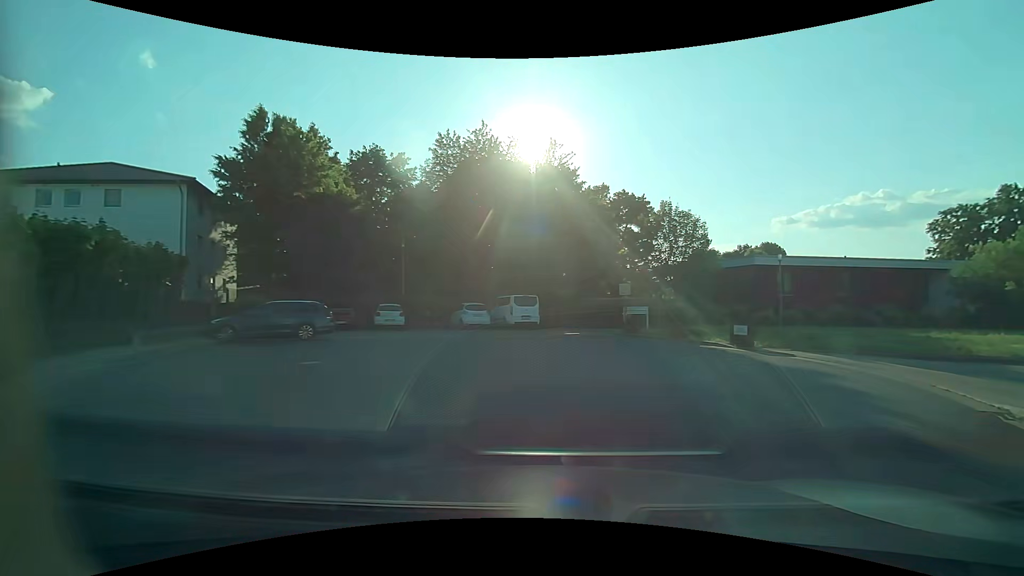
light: Day
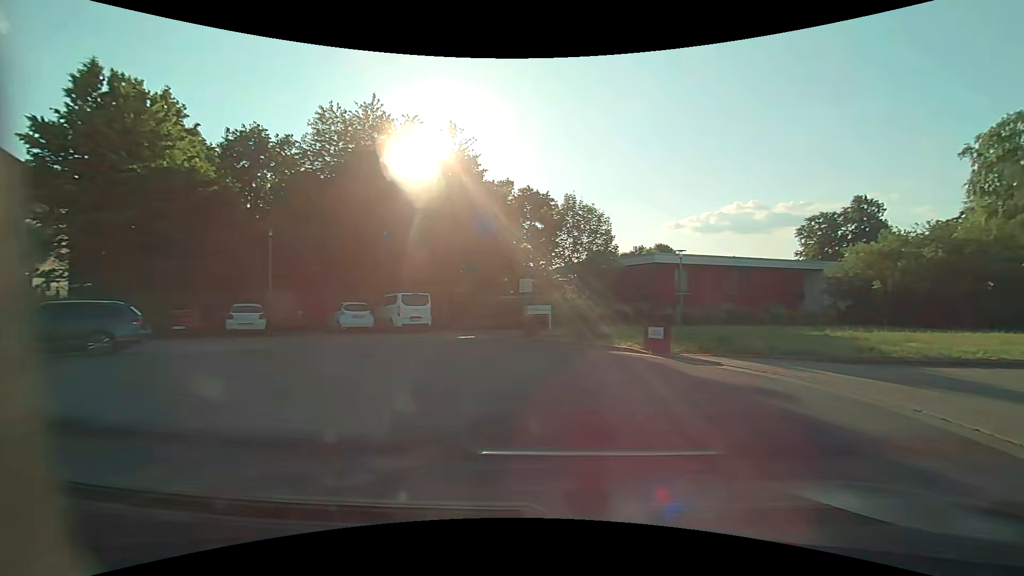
(+0.3, +3.3) m; +11°
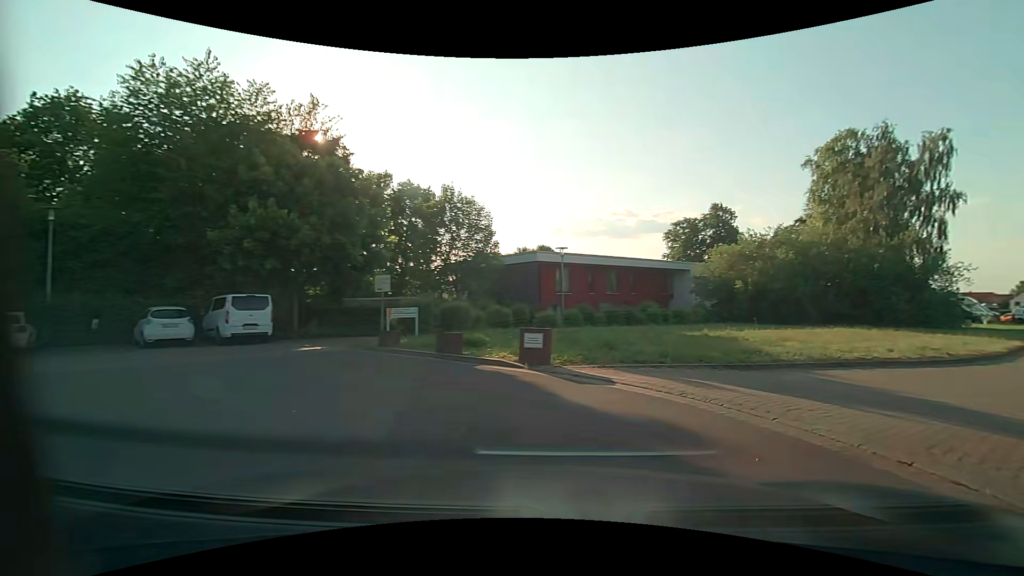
(+0.3, +3.2) m; +12°
